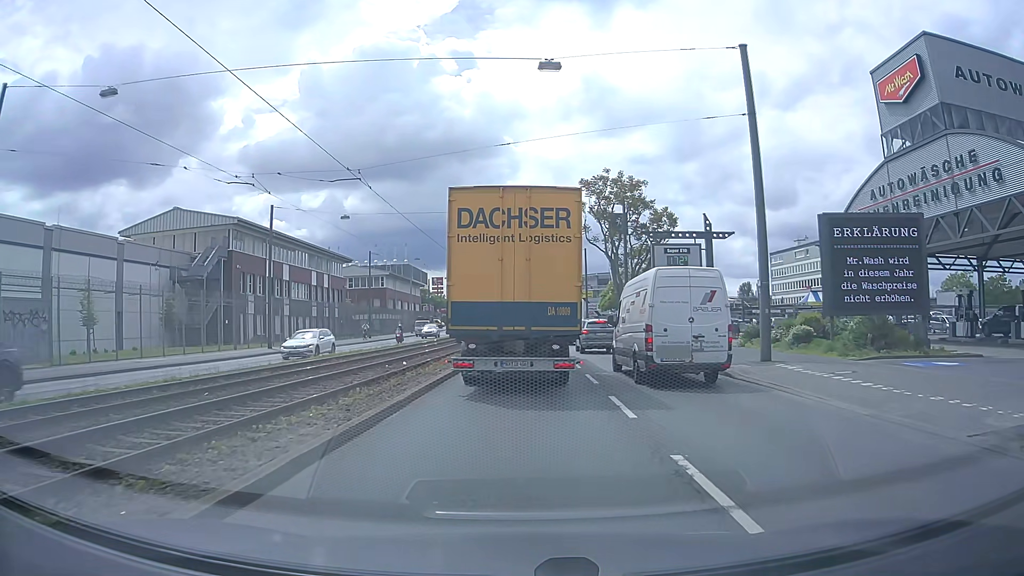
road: primary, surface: asphalt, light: Day
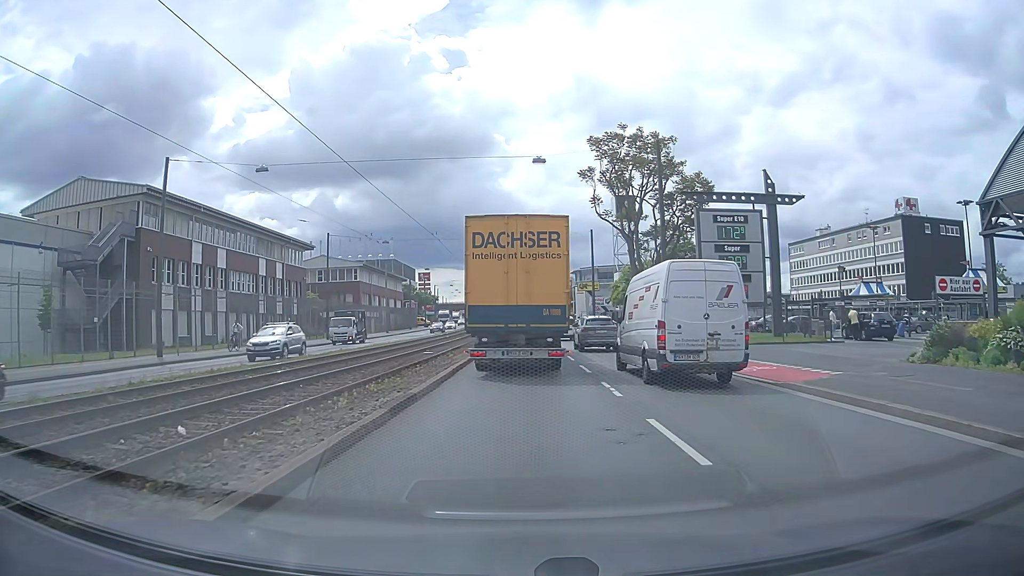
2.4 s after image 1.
(+0.1, +15.5) m; +1°
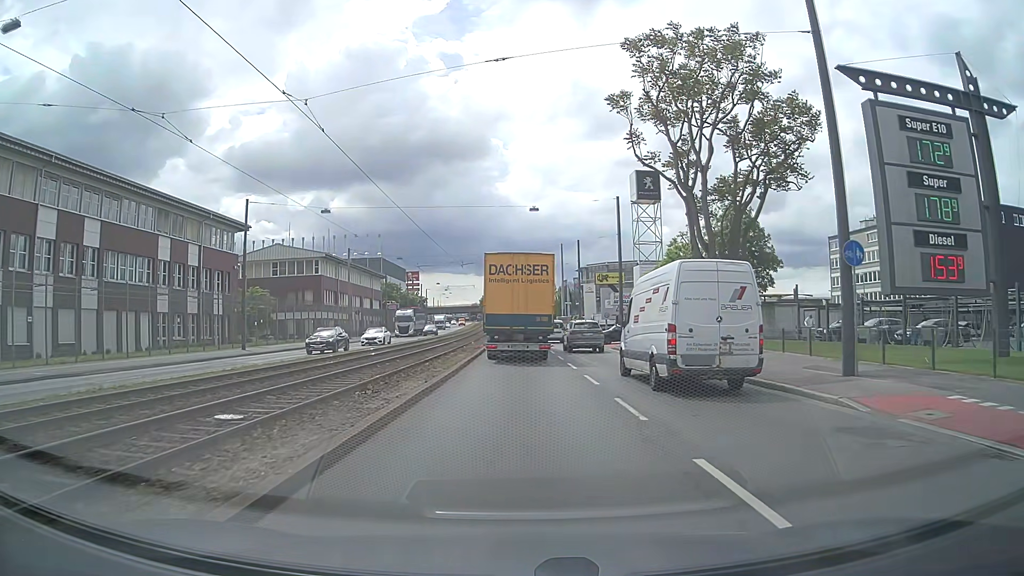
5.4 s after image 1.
(0.0, +21.1) m; 0°
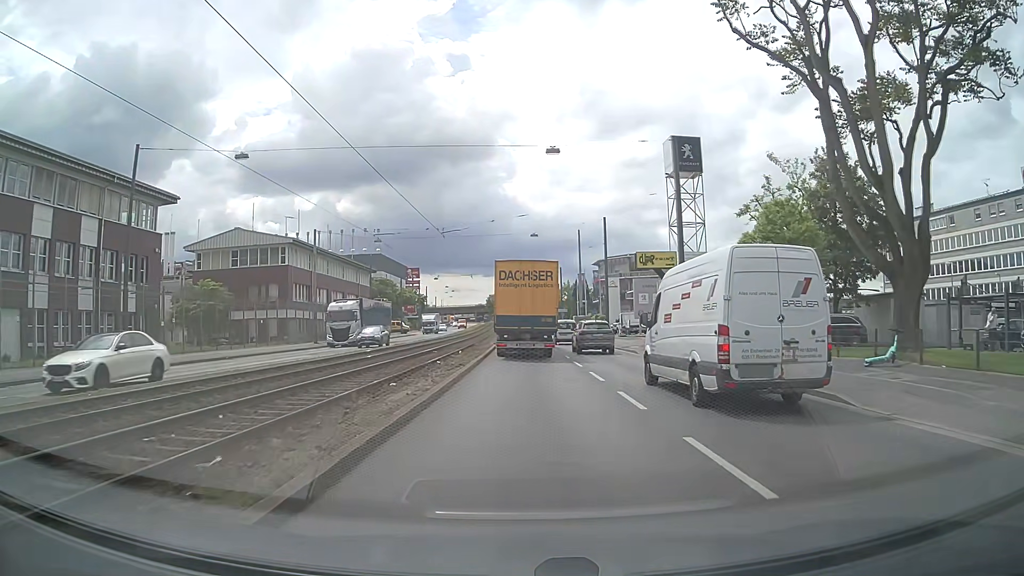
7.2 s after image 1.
(-0.1, +16.9) m; -1°
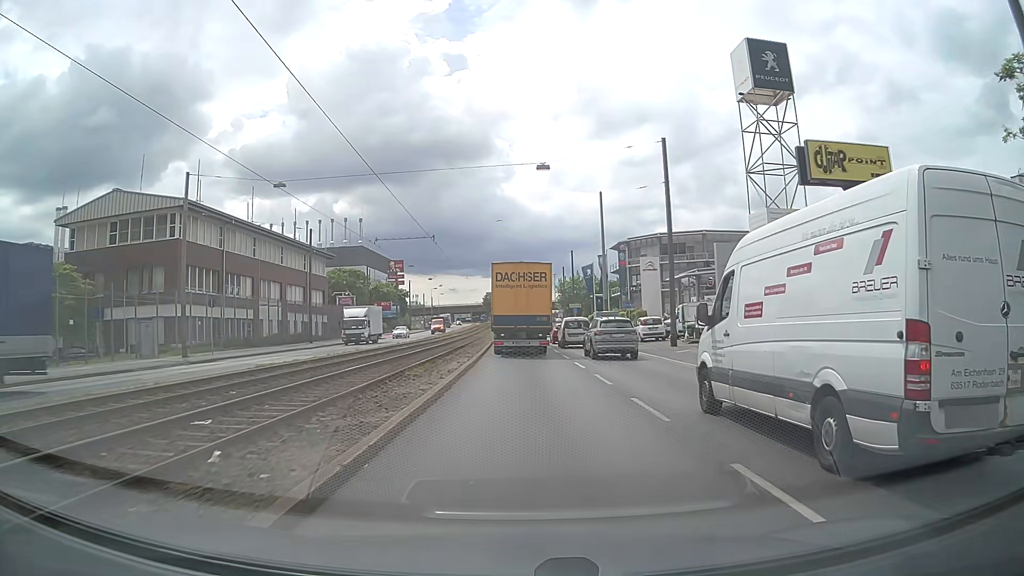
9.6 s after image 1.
(0.0, +26.0) m; 0°
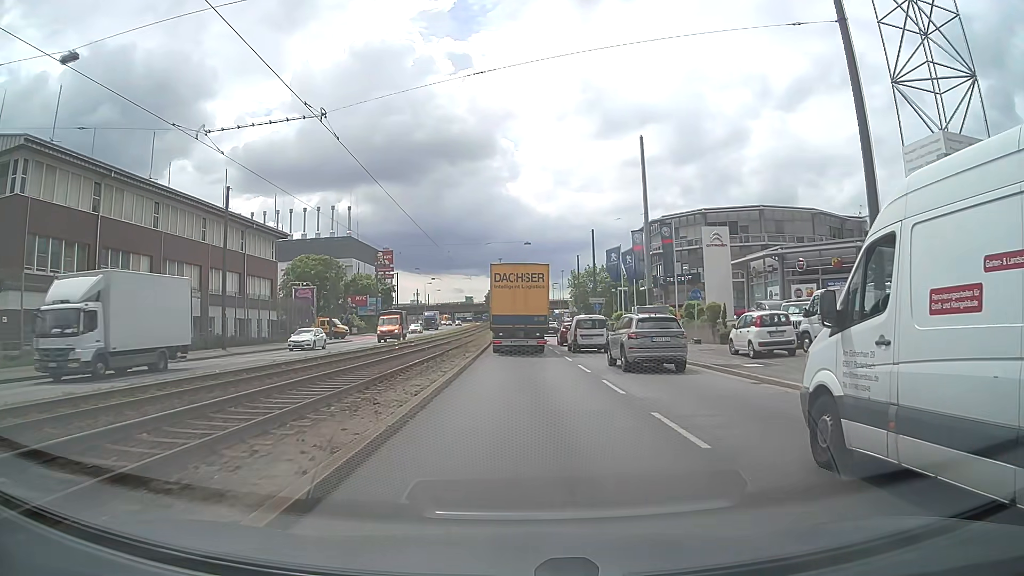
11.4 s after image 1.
(0.0, +20.1) m; -1°
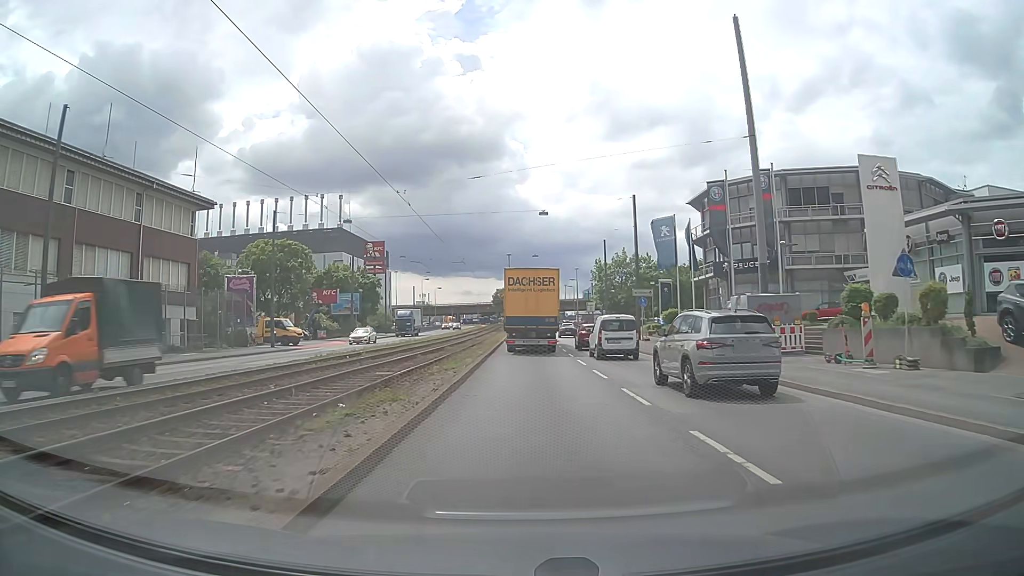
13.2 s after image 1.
(-0.1, +19.8) m; 0°
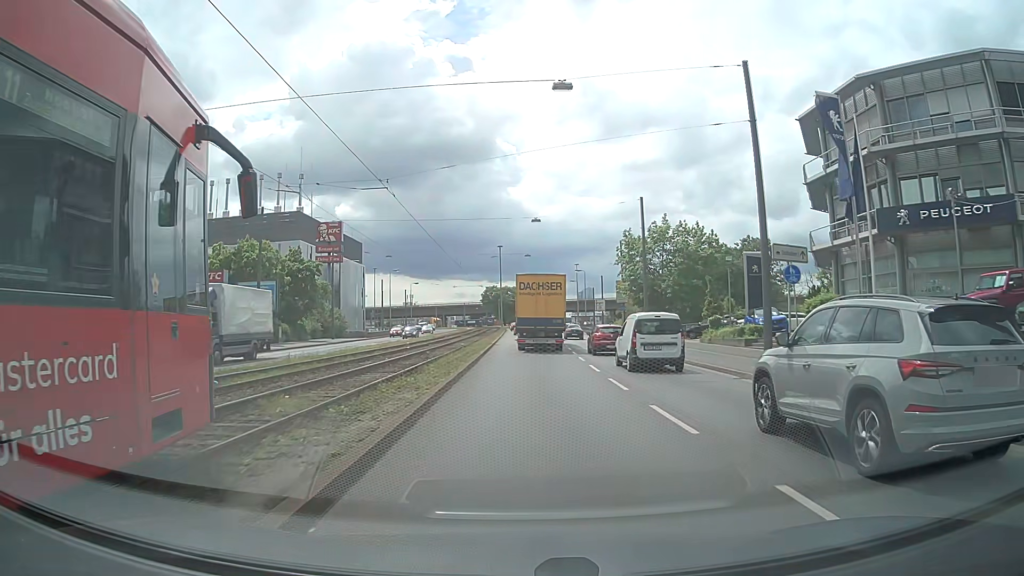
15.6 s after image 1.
(0.0, +27.2) m; 0°
(0, +10) (0, +20) (0, +30) (+1, +40) (+1, +50) (+1, +60) (0, +70) (0, +80) (0, +90) (0, +100) m
